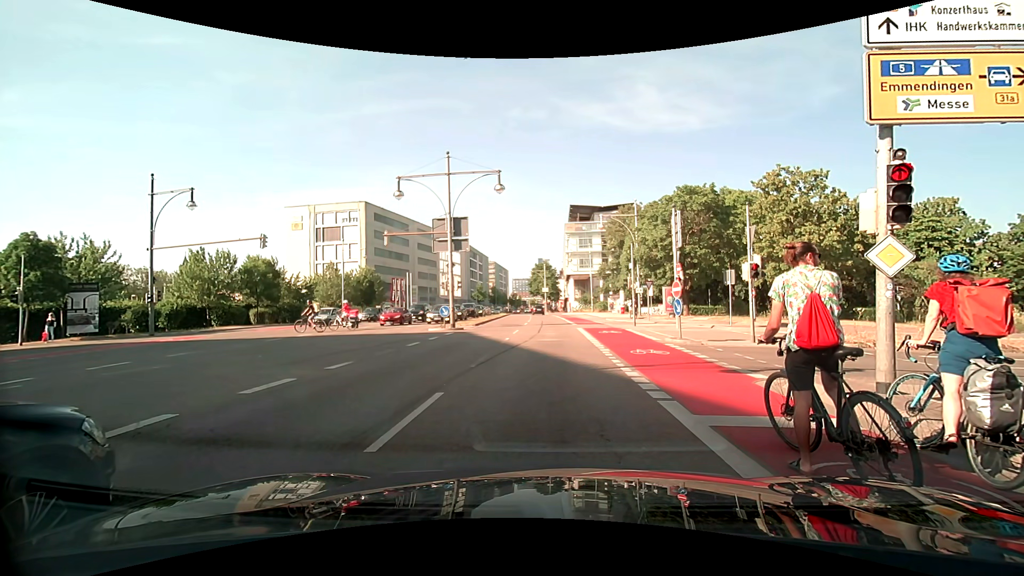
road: primary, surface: asphalt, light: Day
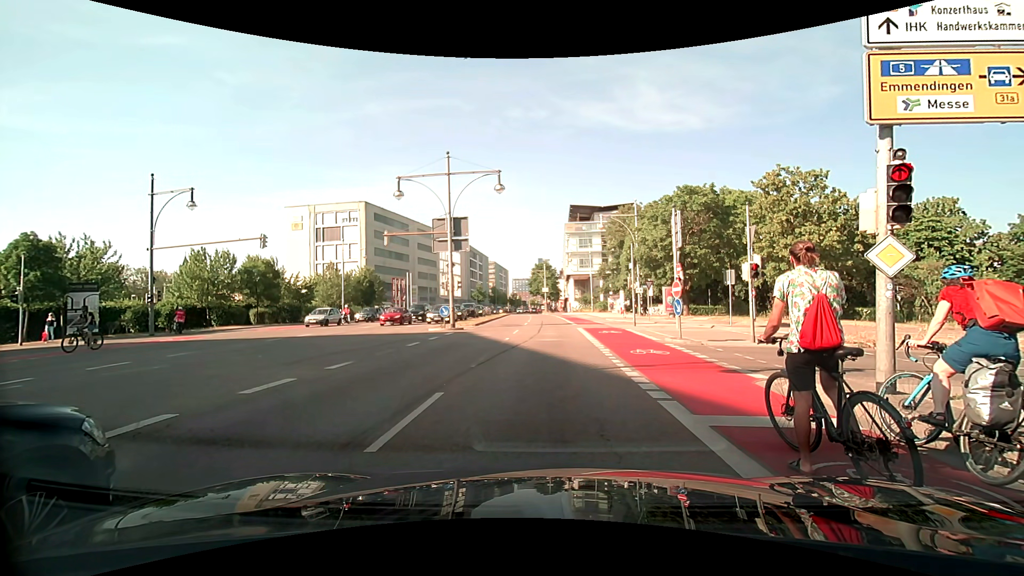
(0.0, 0.0) m; 0°
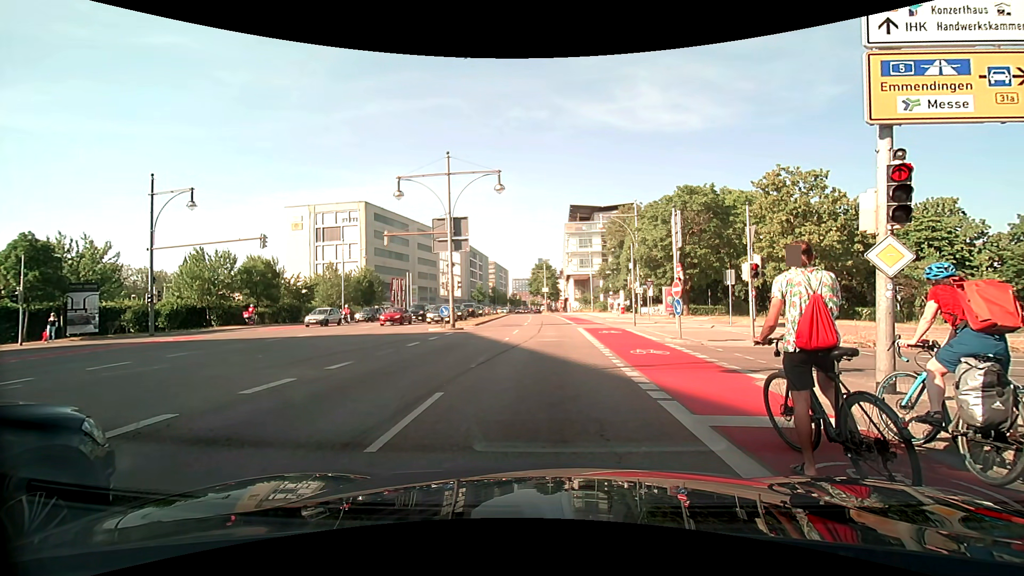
(0.0, 0.0) m; 0°
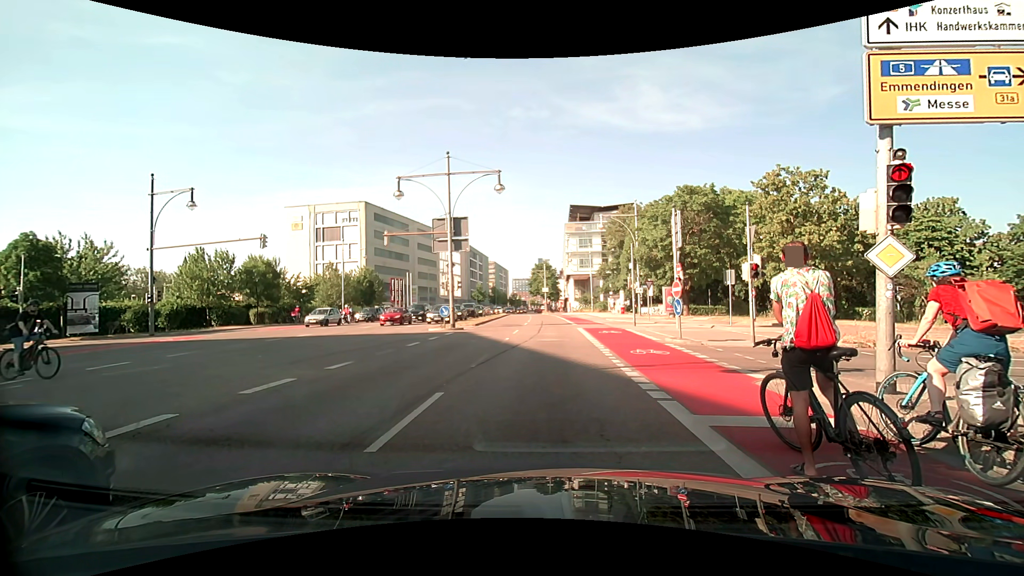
(0.0, 0.0) m; 0°
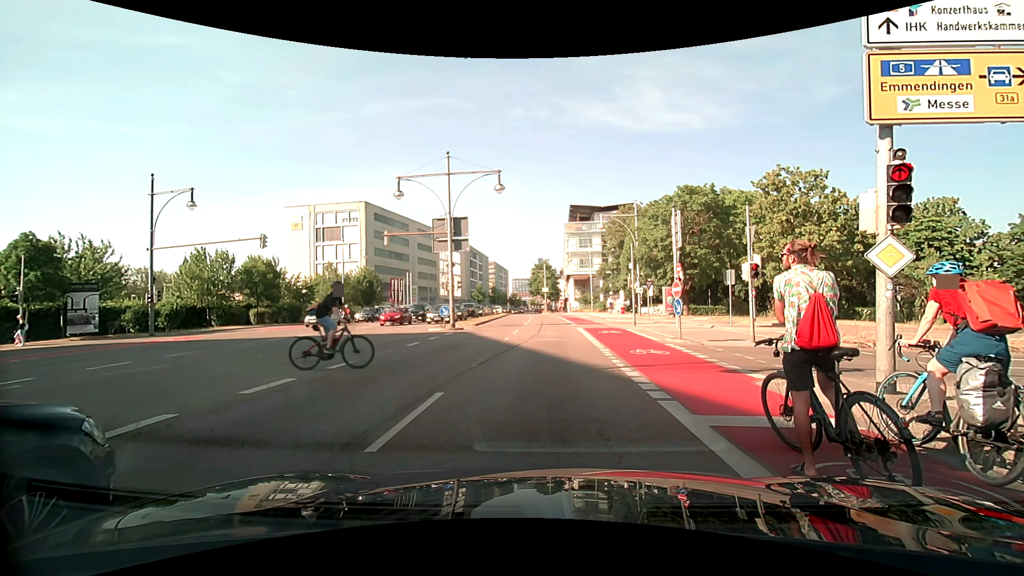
(0.0, 0.0) m; 0°
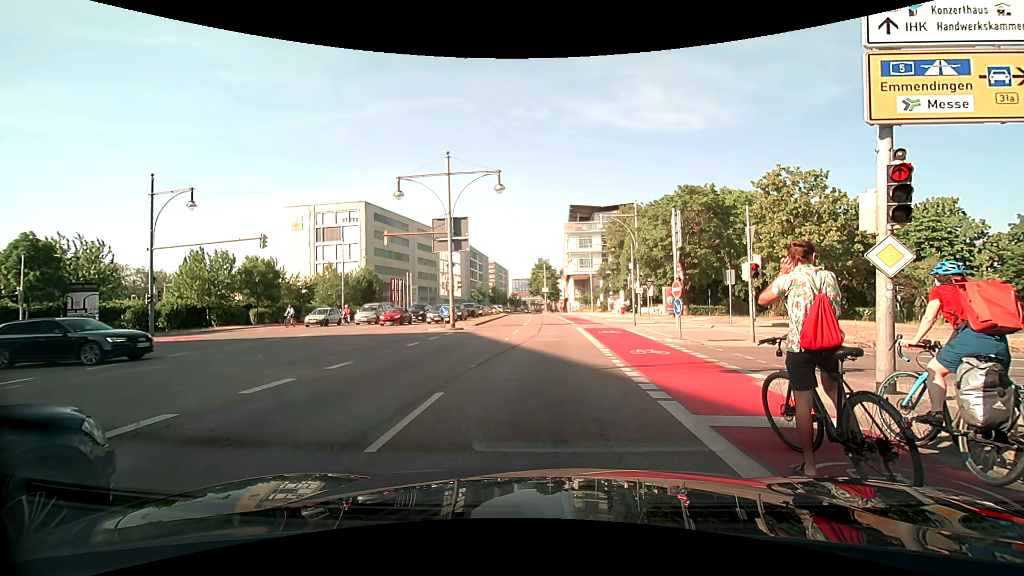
(0.0, 0.0) m; 0°
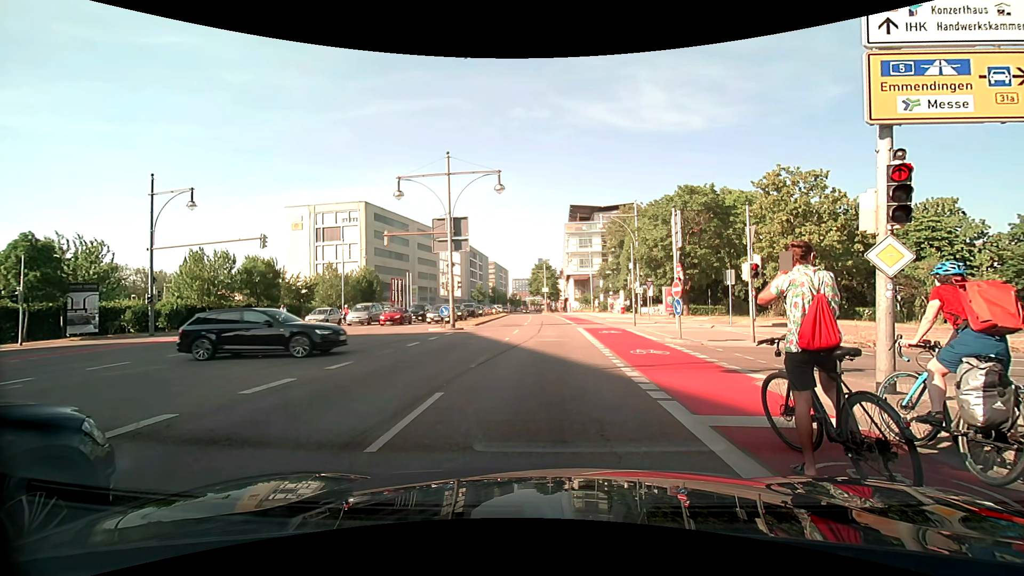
(0.0, 0.0) m; 0°
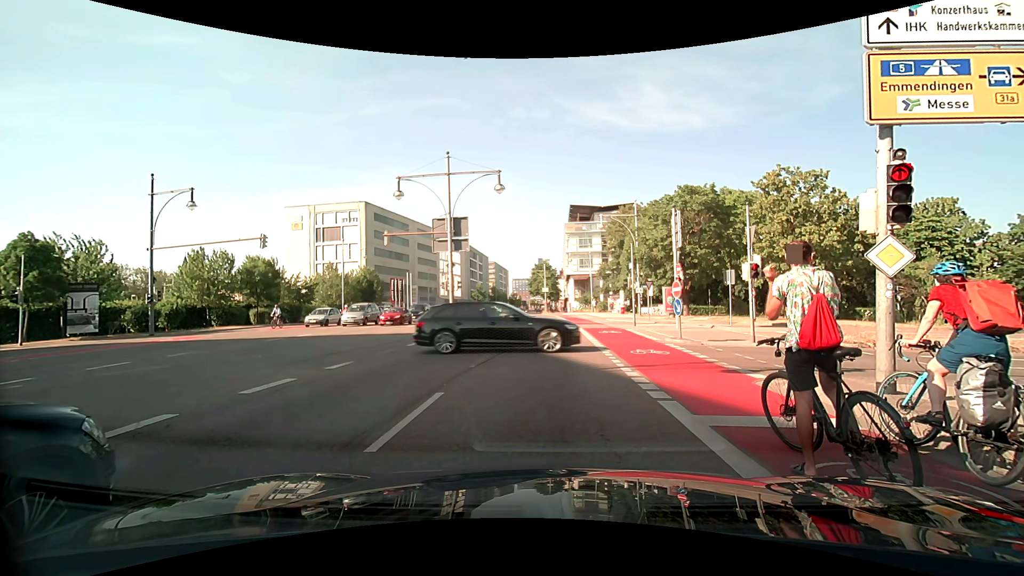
(0.0, 0.0) m; 0°
